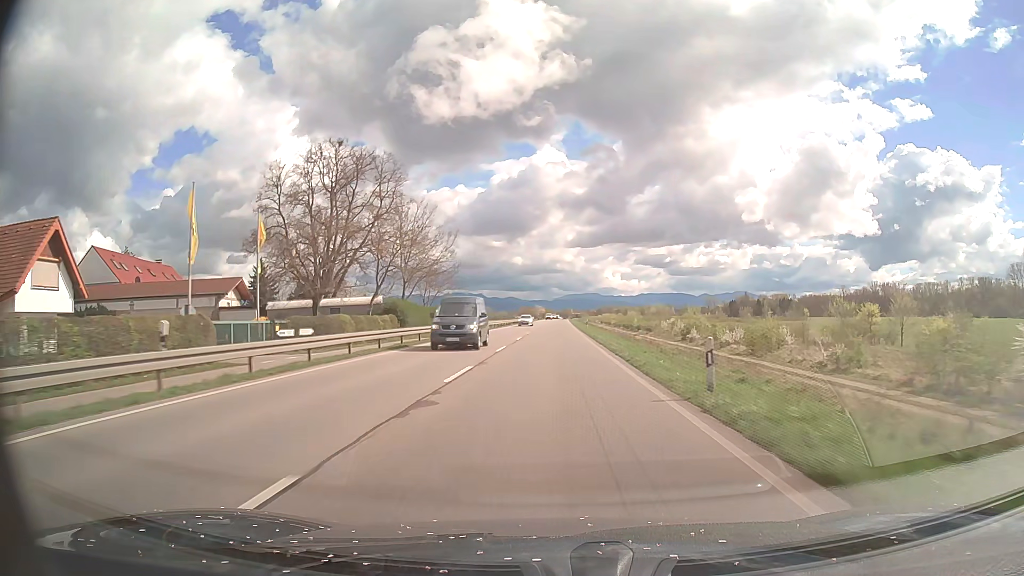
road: primary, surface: asphalt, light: Day
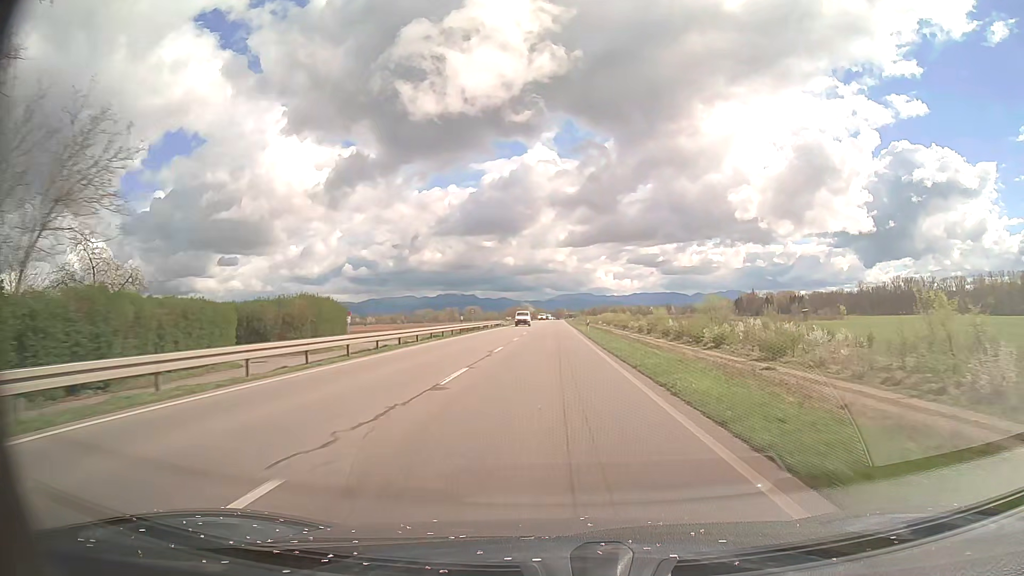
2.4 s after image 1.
(+0.3, +60.0) m; +1°
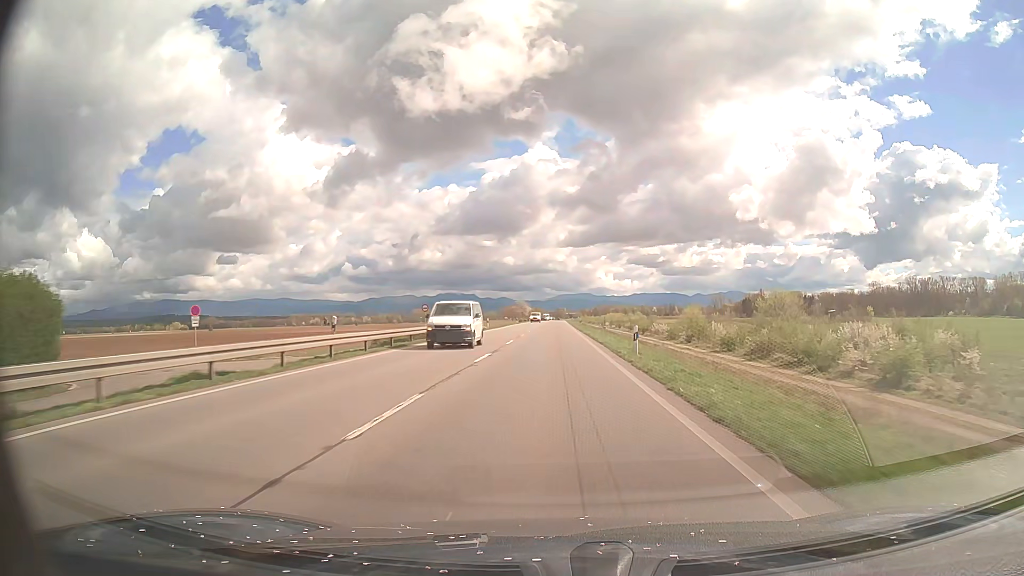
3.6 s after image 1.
(0.0, +30.0) m; 0°
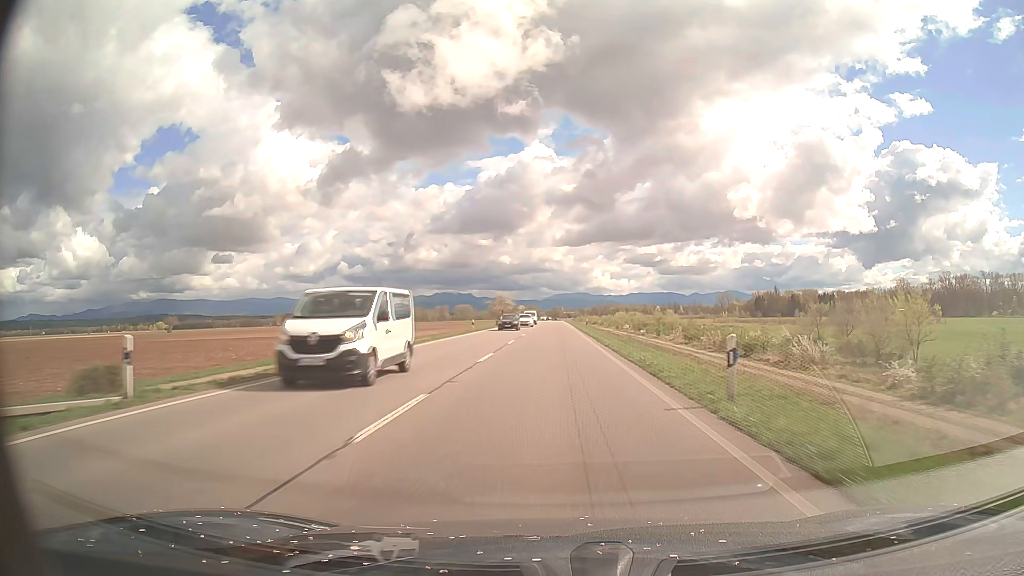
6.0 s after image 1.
(+0.1, +60.1) m; 0°
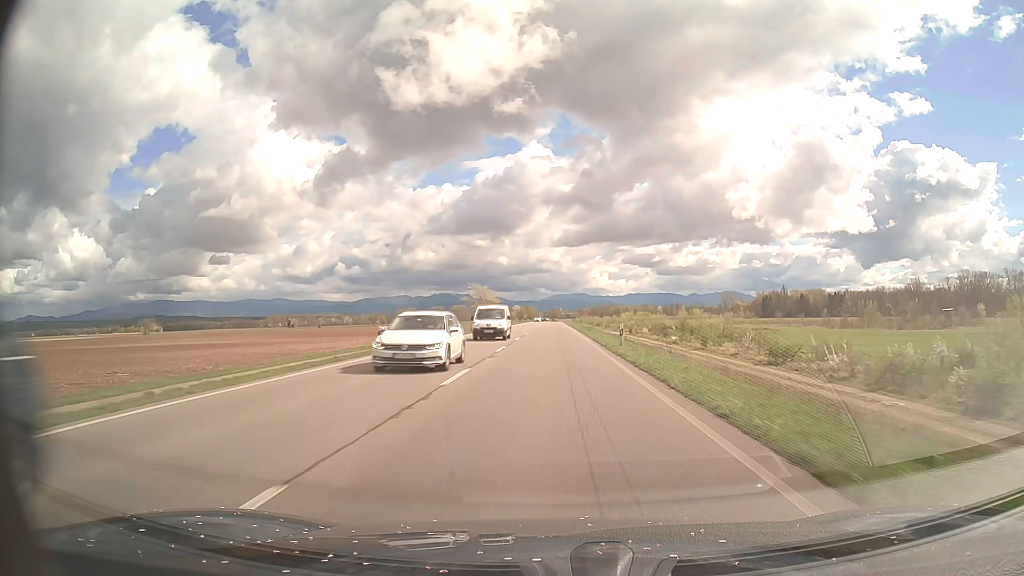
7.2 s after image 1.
(0.0, +30.0) m; 0°
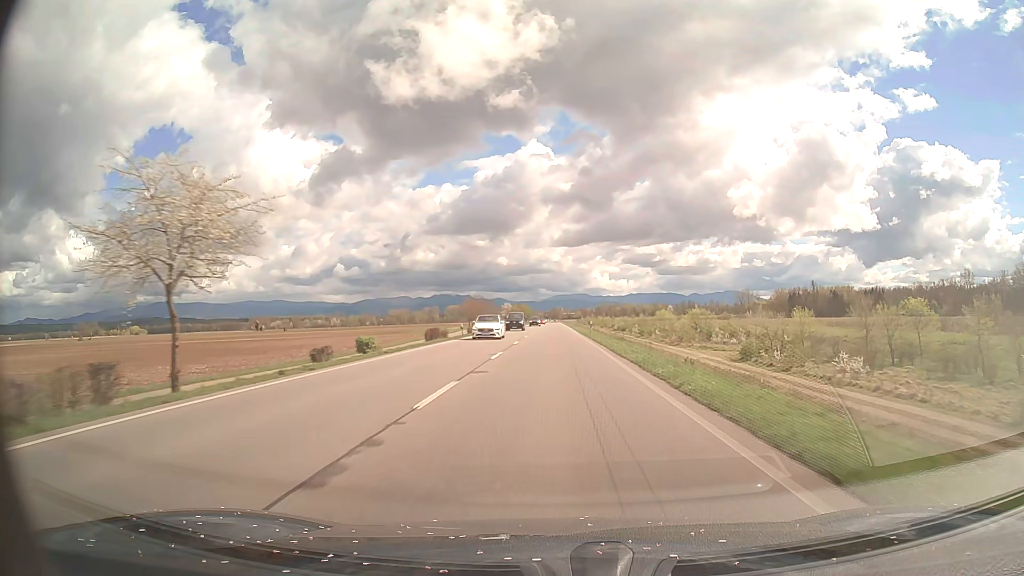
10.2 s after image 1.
(0.0, +75.1) m; 0°
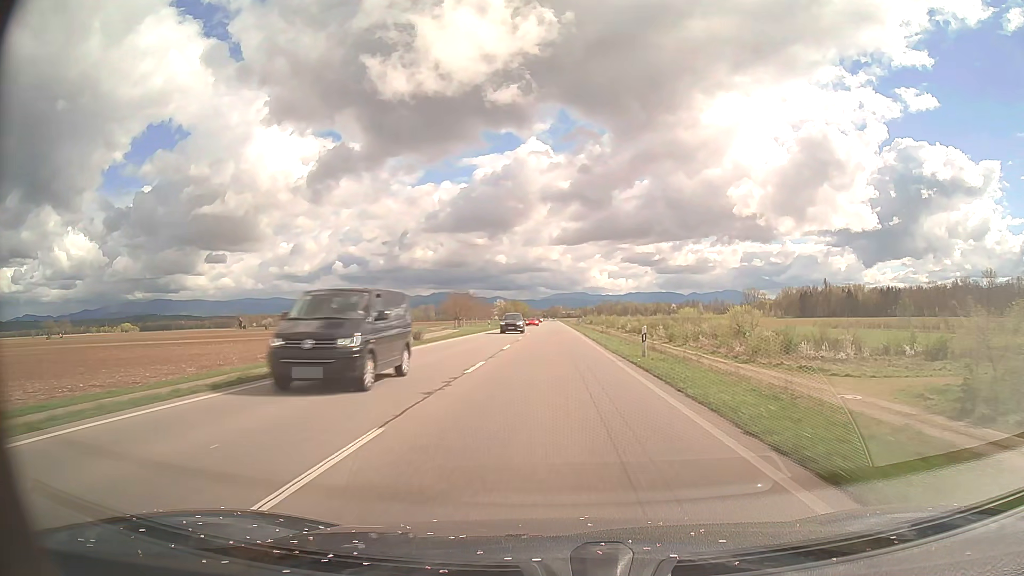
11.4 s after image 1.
(0.0, +30.1) m; 0°
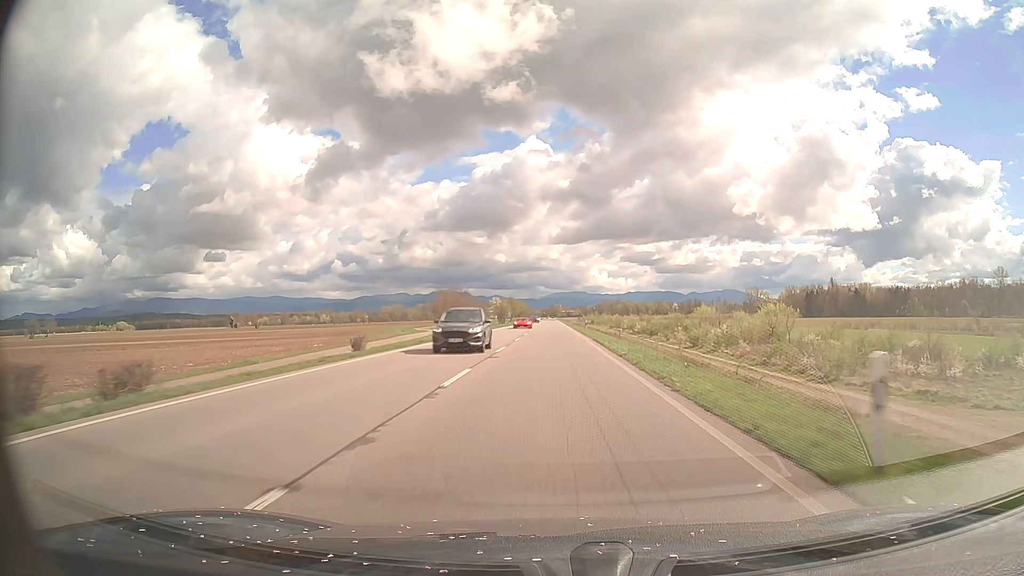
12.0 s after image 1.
(0.0, +15.0) m; 0°
(0, +10) (0, +20) (0, +30) (0, +40) (0, +50) (0, +60) (0, +70) (0, +80) (0, +90) (0, +100) m
